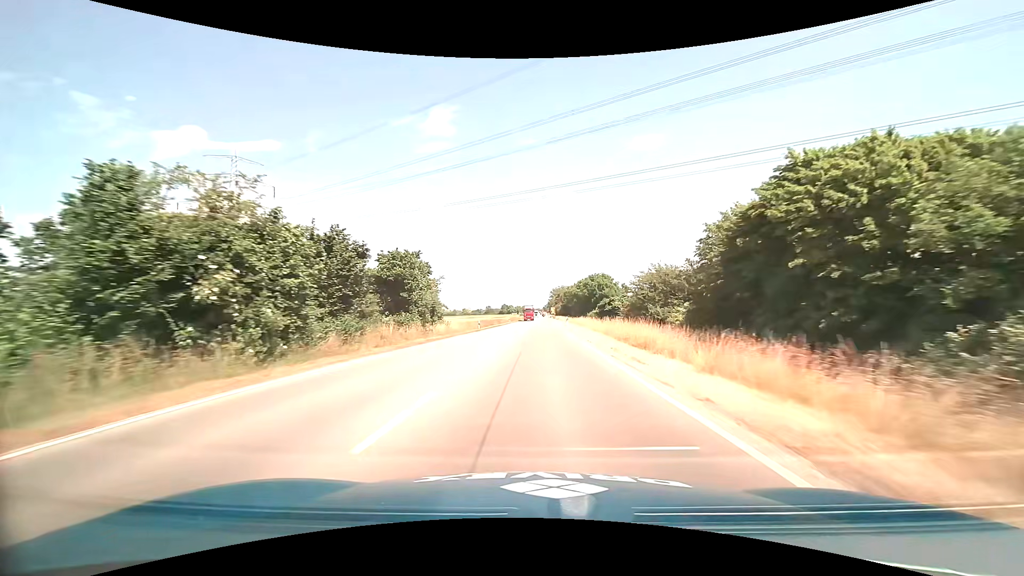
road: primary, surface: asphalt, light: Day
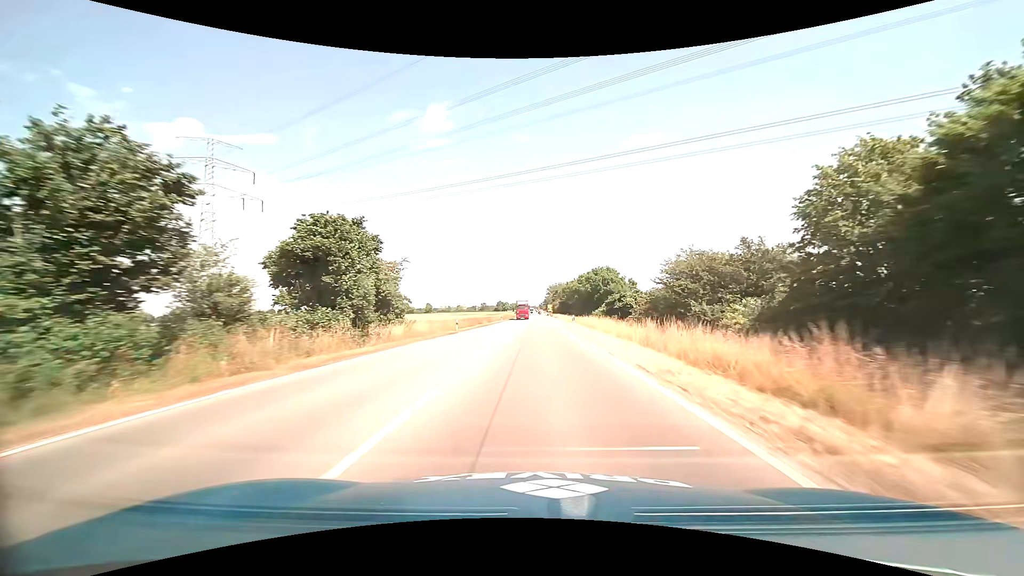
(0.0, +12.7) m; 0°
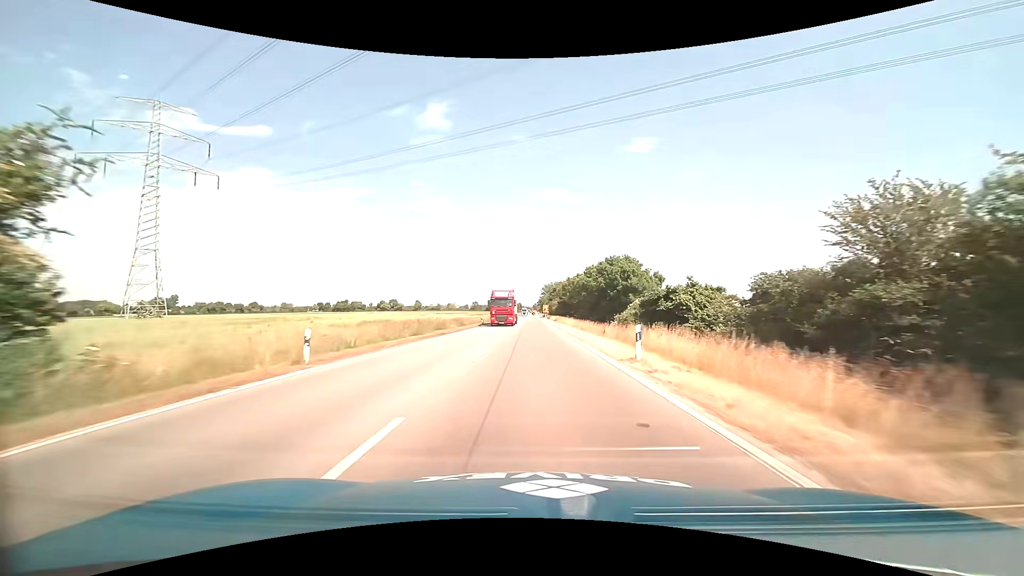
(+0.2, +25.5) m; +1°
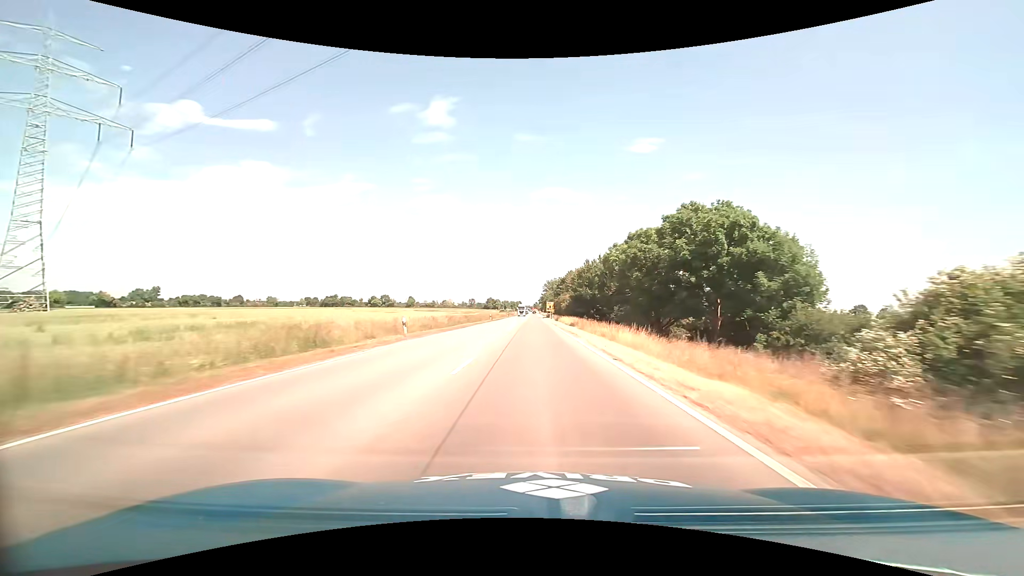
(+0.1, +38.9) m; 0°
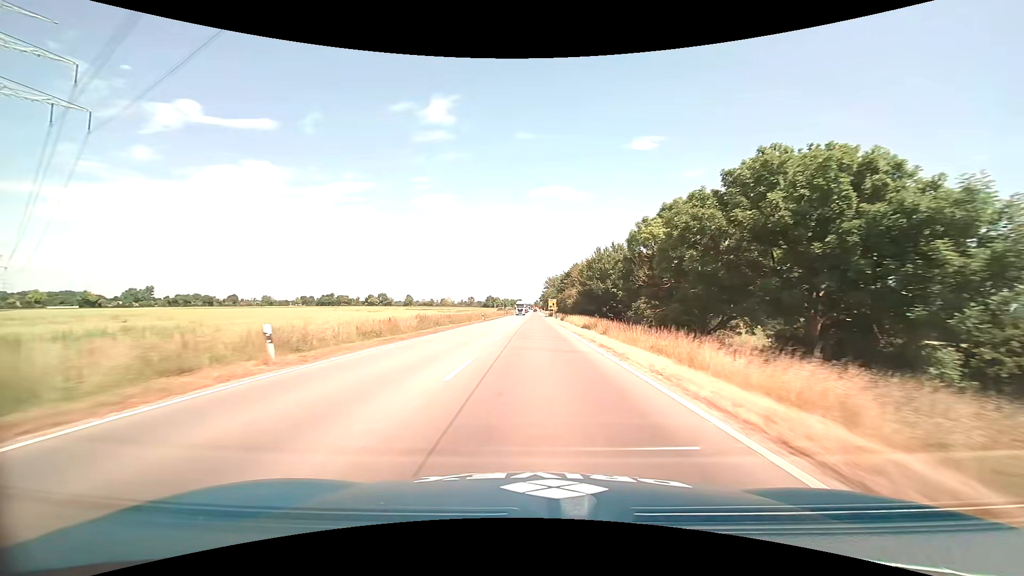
(0.0, +13.0) m; 0°
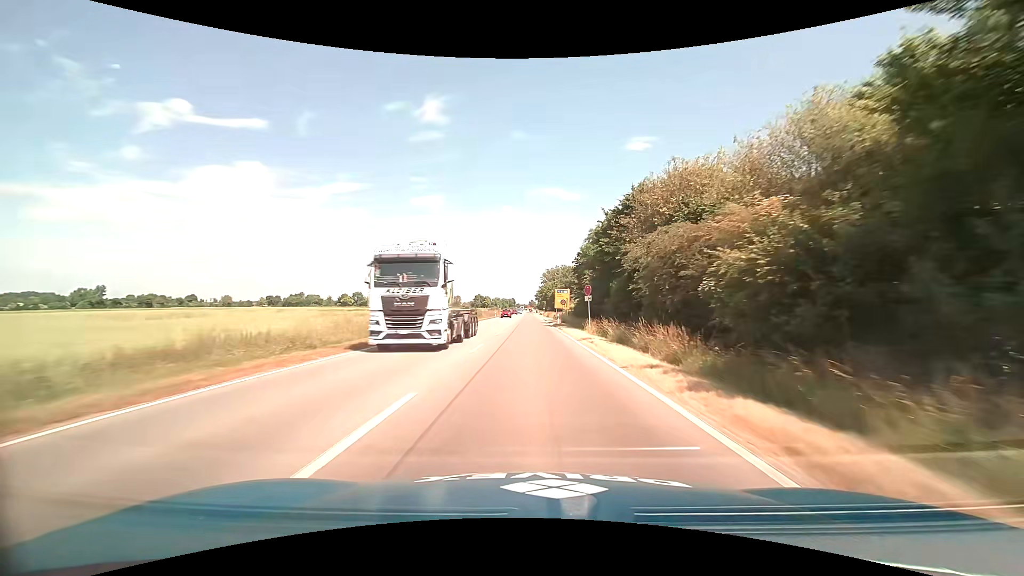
(+0.3, +64.6) m; 0°
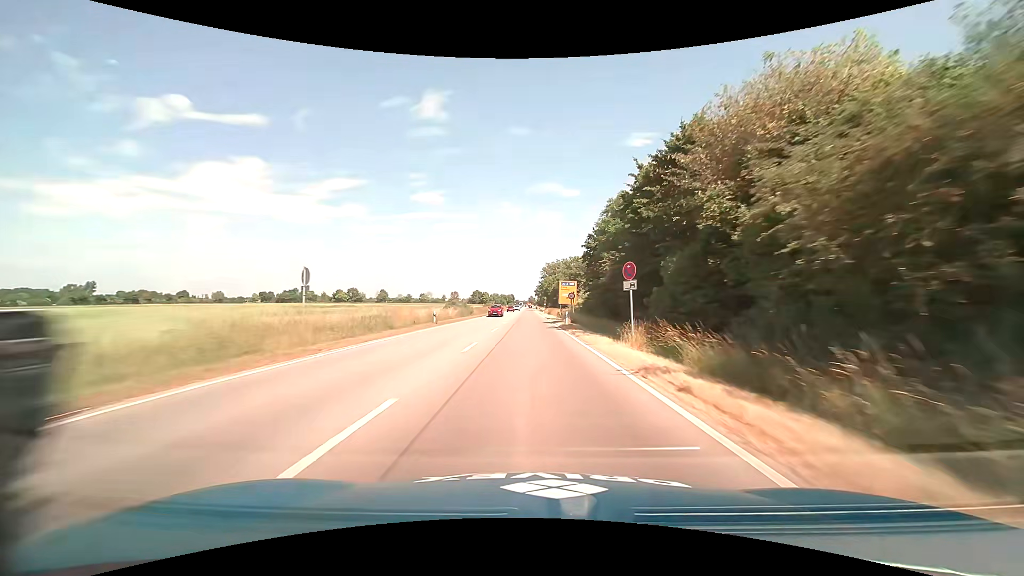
(0.0, +12.4) m; 0°
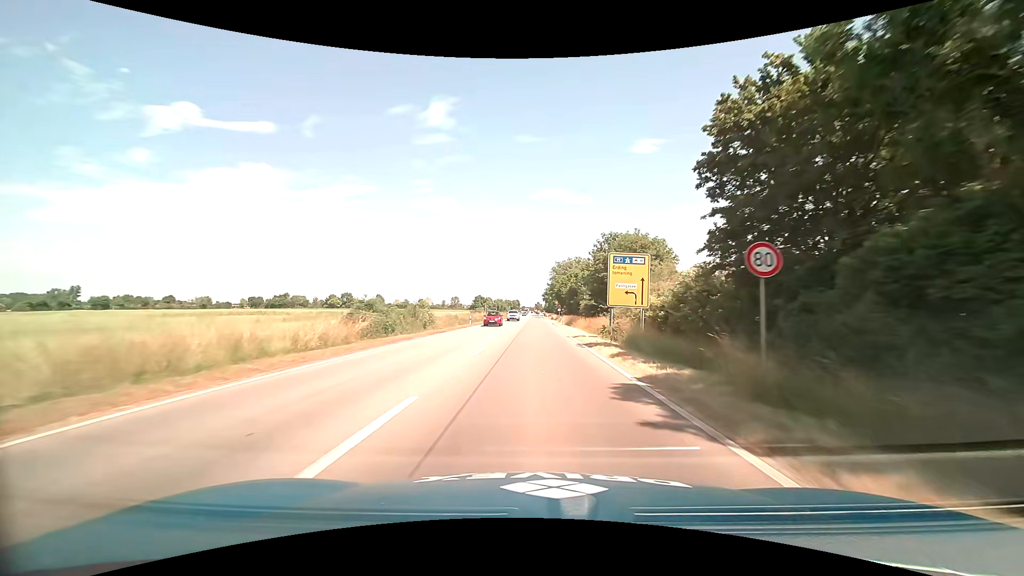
(-0.3, +34.6) m; -1°
(0, +10) (0, +20) (0, +30) (0, +40) (0, +50) (0, +60) (0, +70) (0, +80) (0, +90) (0, +100) m
